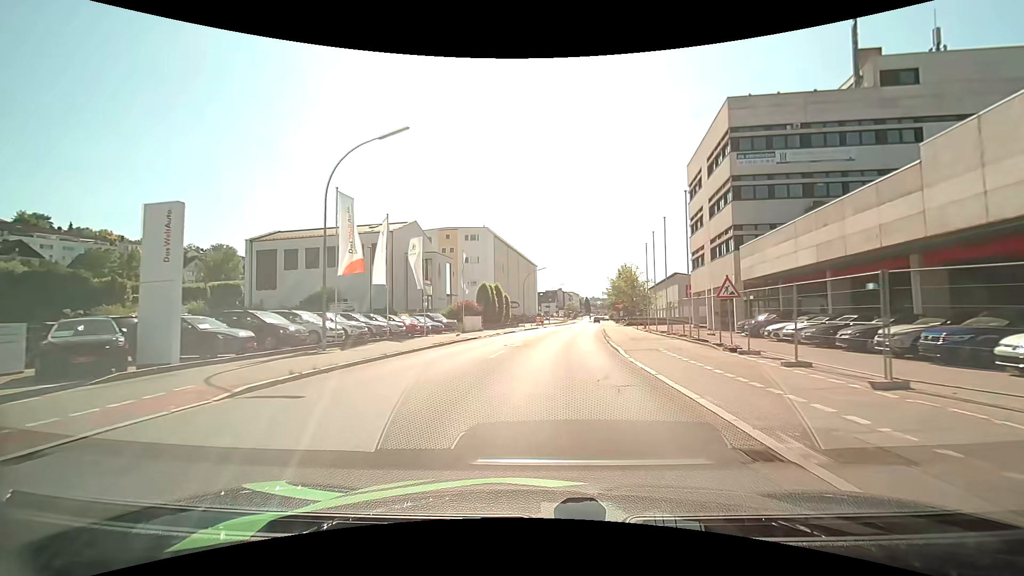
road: tertiary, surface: asphalt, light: Day
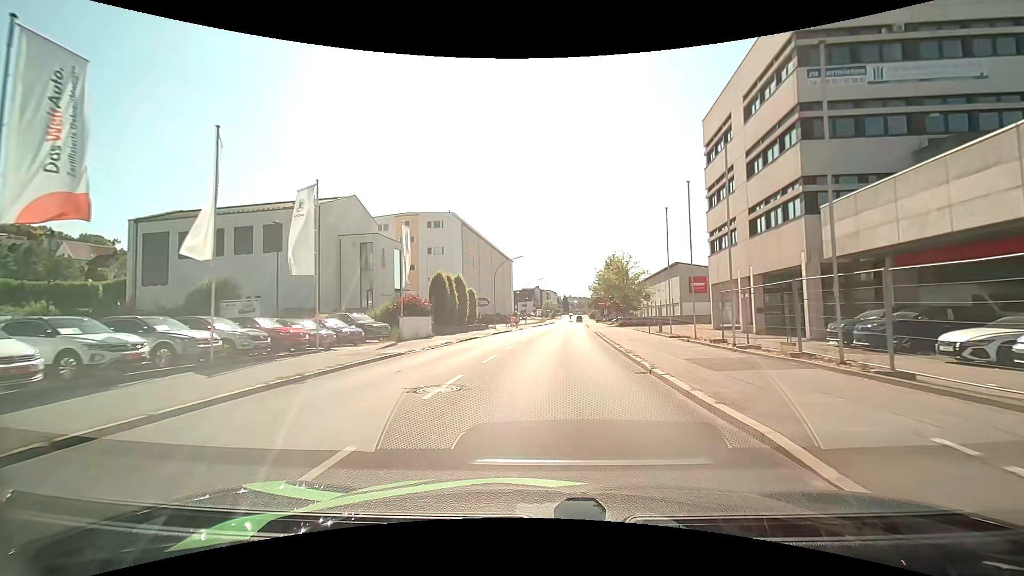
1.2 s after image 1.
(+0.3, +13.7) m; +2°
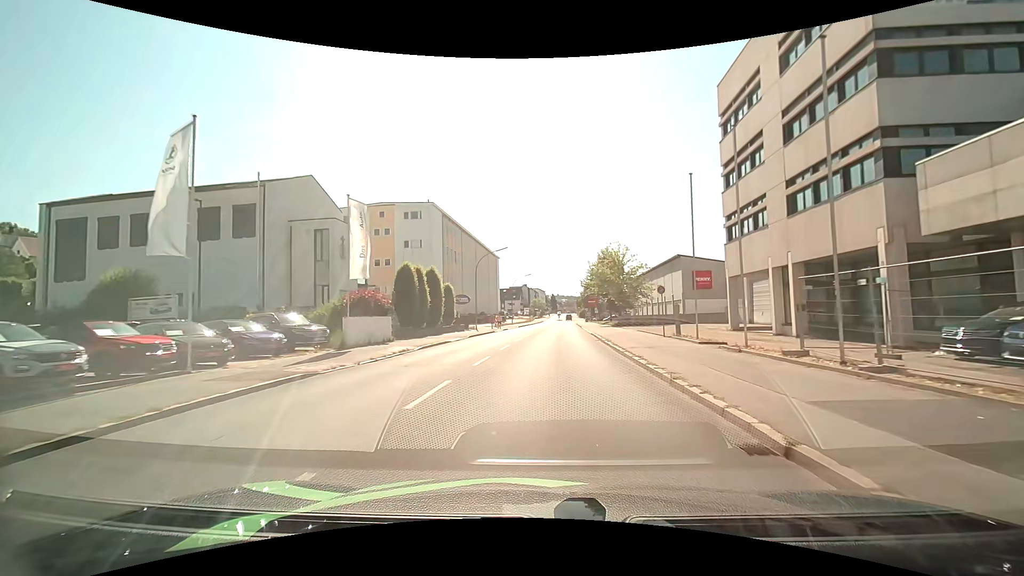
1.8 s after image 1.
(+0.1, +6.9) m; +2°
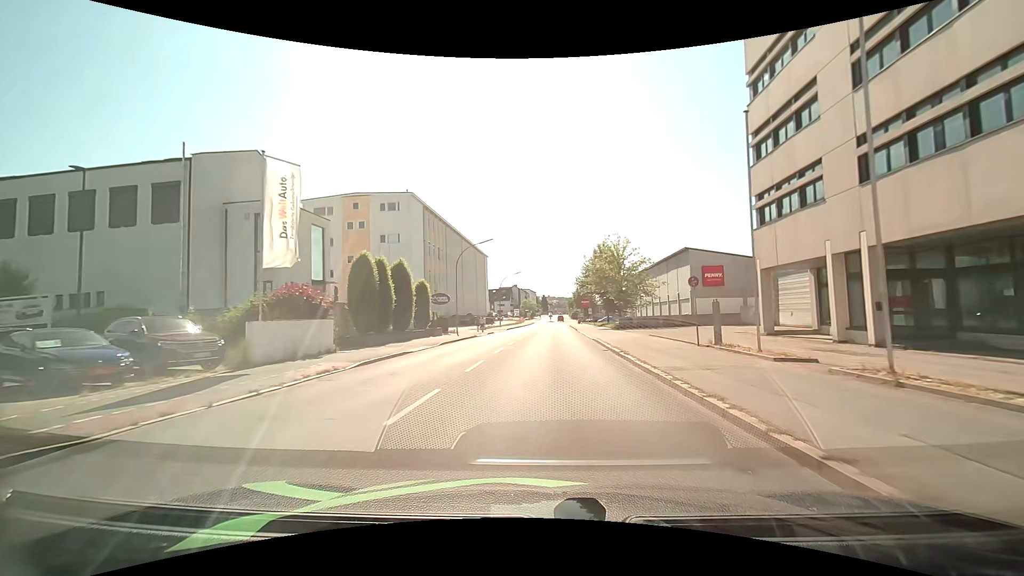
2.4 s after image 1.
(+0.1, +6.9) m; +1°
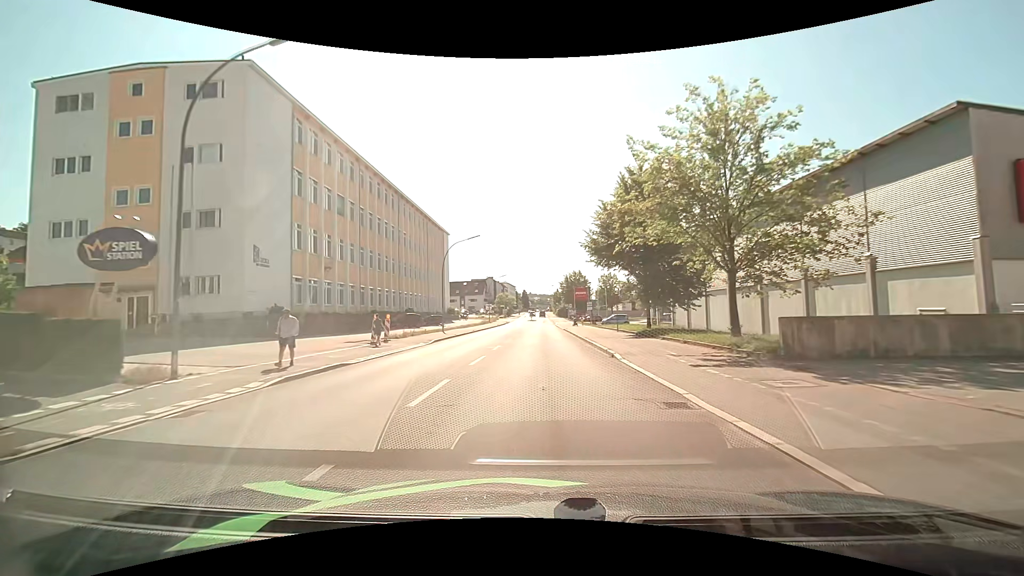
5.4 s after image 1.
(+1.0, +35.2) m; +2°
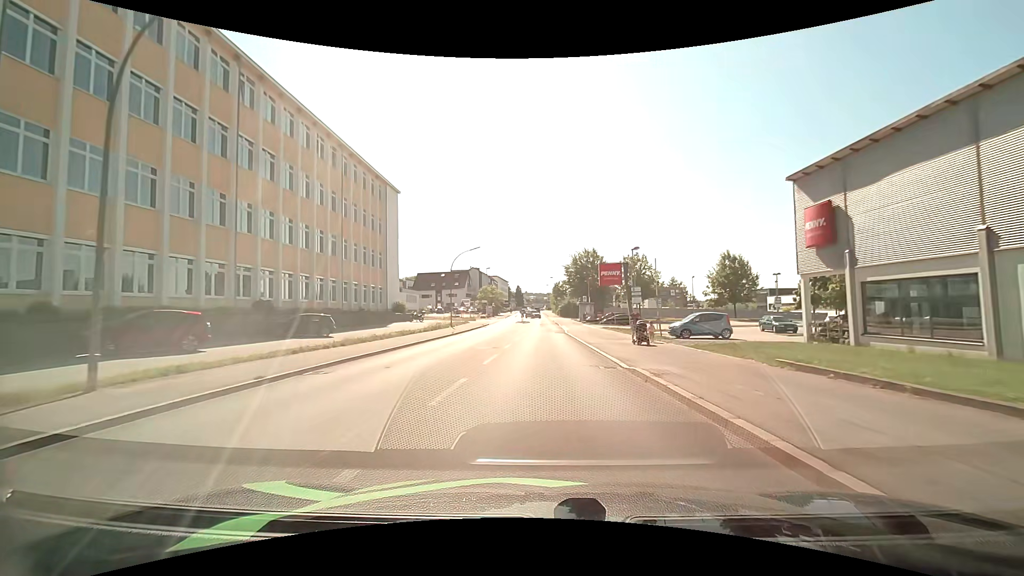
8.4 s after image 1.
(+0.3, +36.8) m; 0°
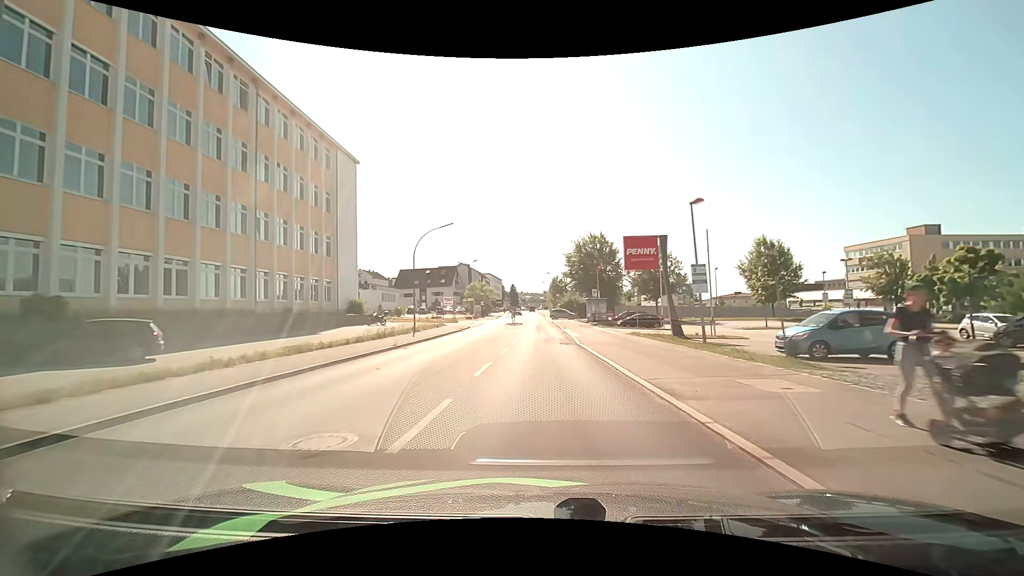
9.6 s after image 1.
(+0.1, +14.7) m; +1°
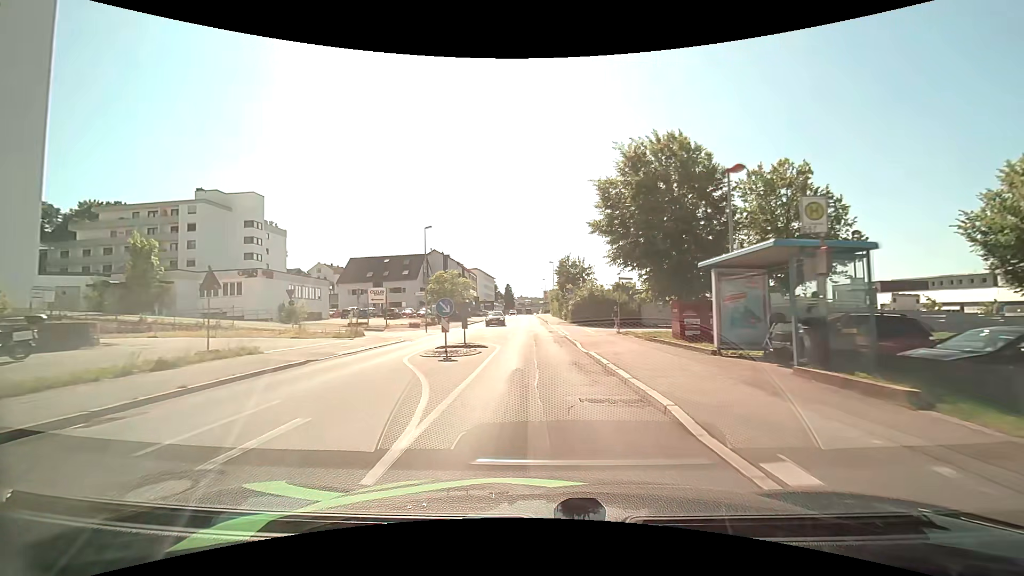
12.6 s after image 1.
(+0.4, +36.5) m; 0°
(0, +10) (0, +20) (0, +30) (0, +40) (0, +50) (-1, +60) (-1, +70) (-1, +80) (-1, +90) (-1, +100) m
